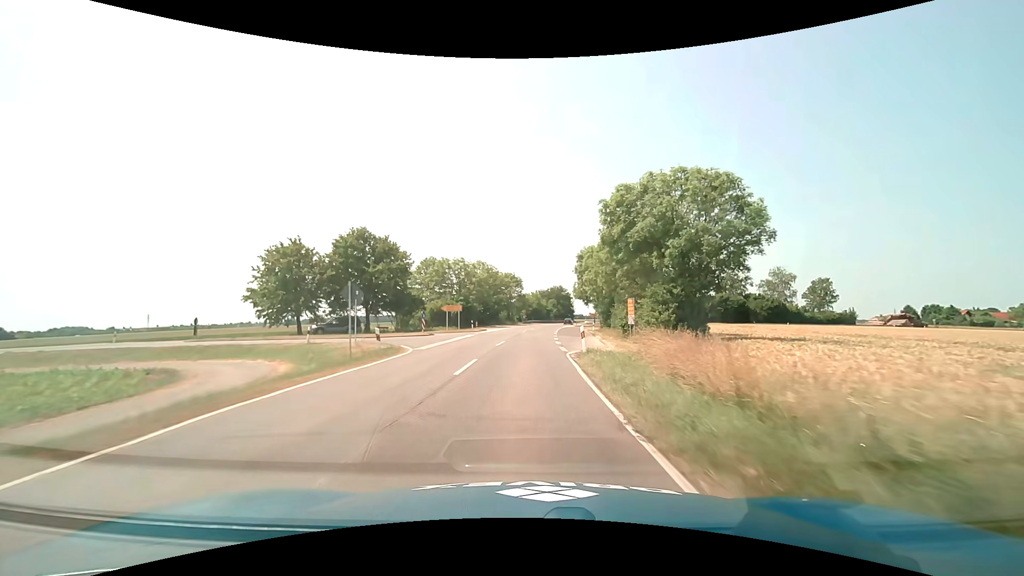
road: tertiary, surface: asphalt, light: Day
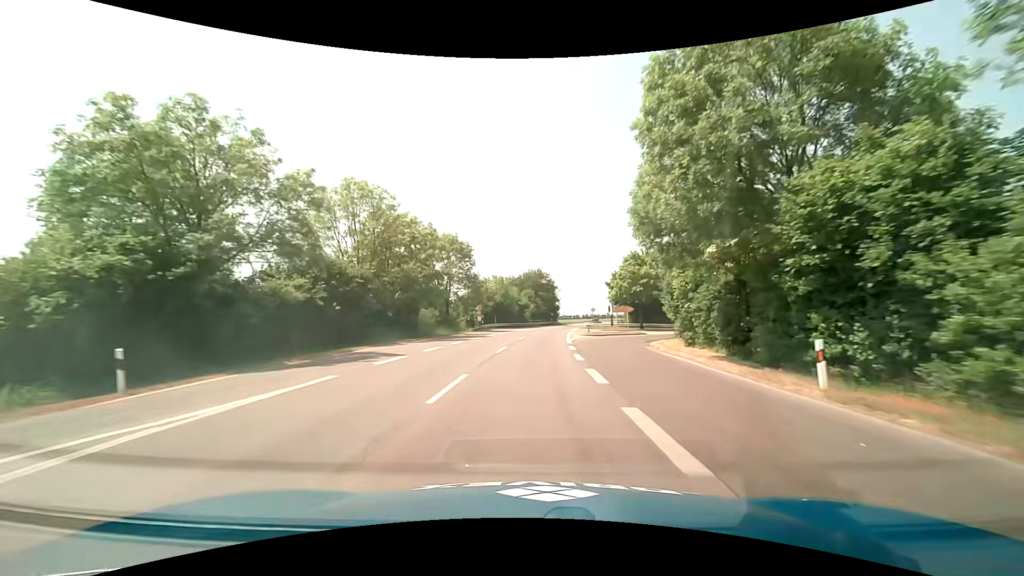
(+1.2, +52.1) m; +3°
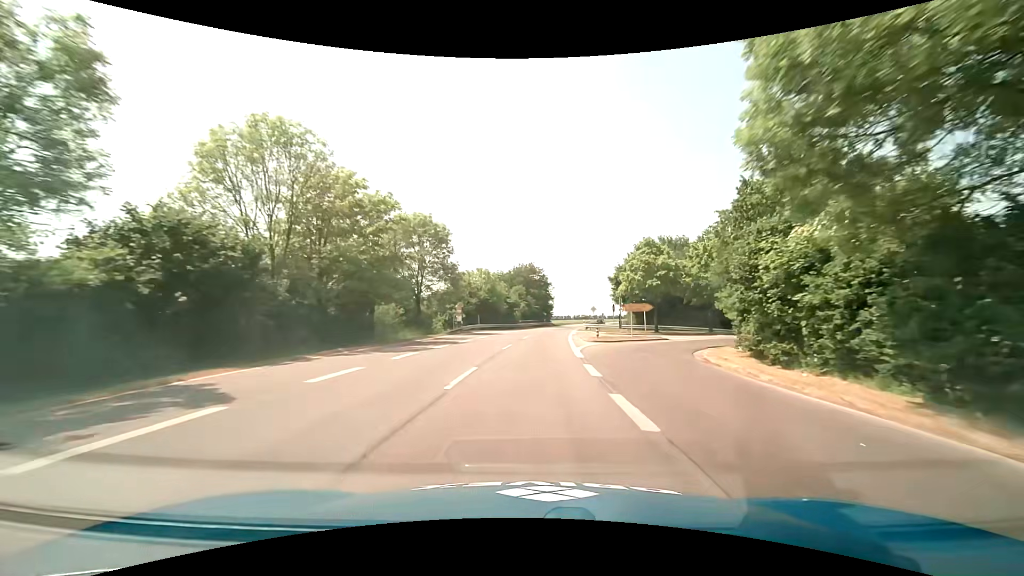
(+0.1, +10.5) m; +1°
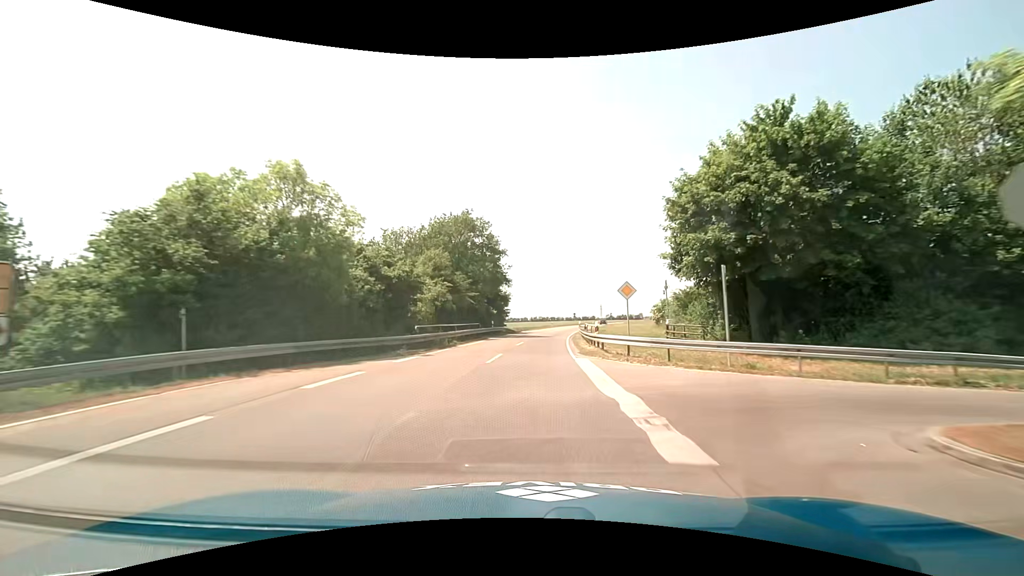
(+1.7, +42.2) m; +5°
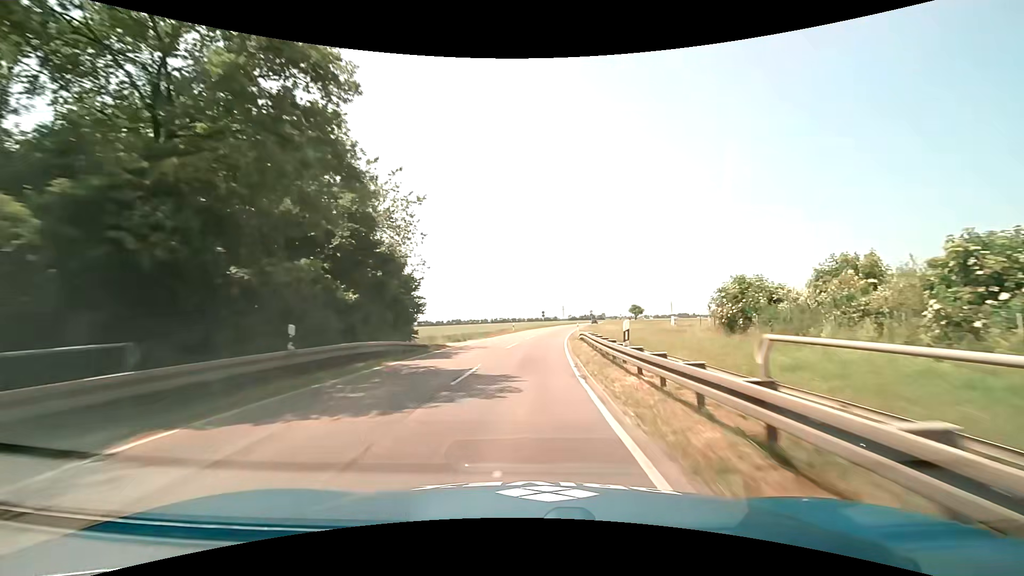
(+1.2, +31.9) m; +4°
(0, +10) (0, +20) (+1, +30) (+2, +40) (+3, +50) (+4, +60) (+5, +70) (+6, +80) (+8, +90) (+9, +99) m
